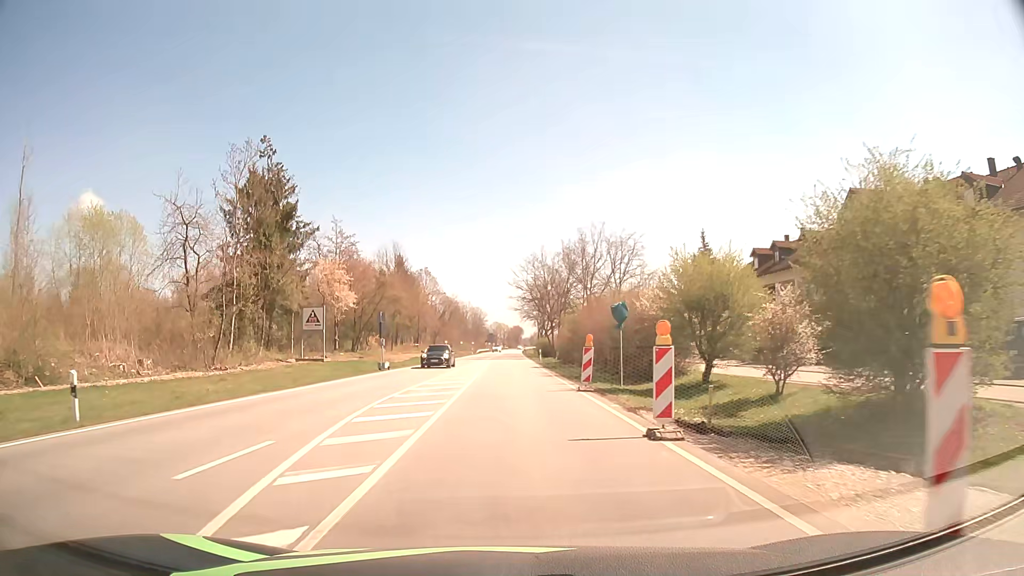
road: secondary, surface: asphalt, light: Day
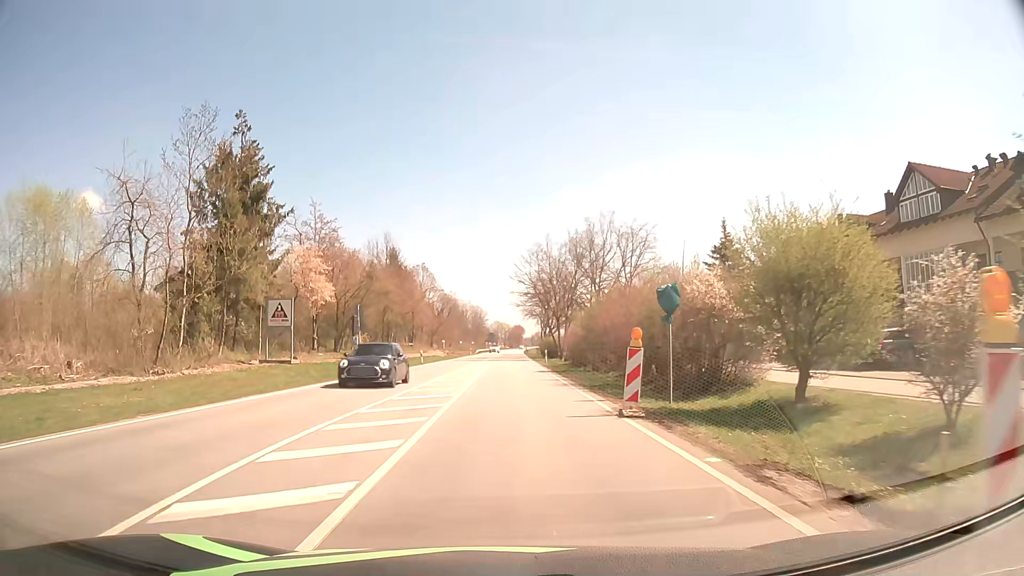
(0.0, +7.2) m; 0°
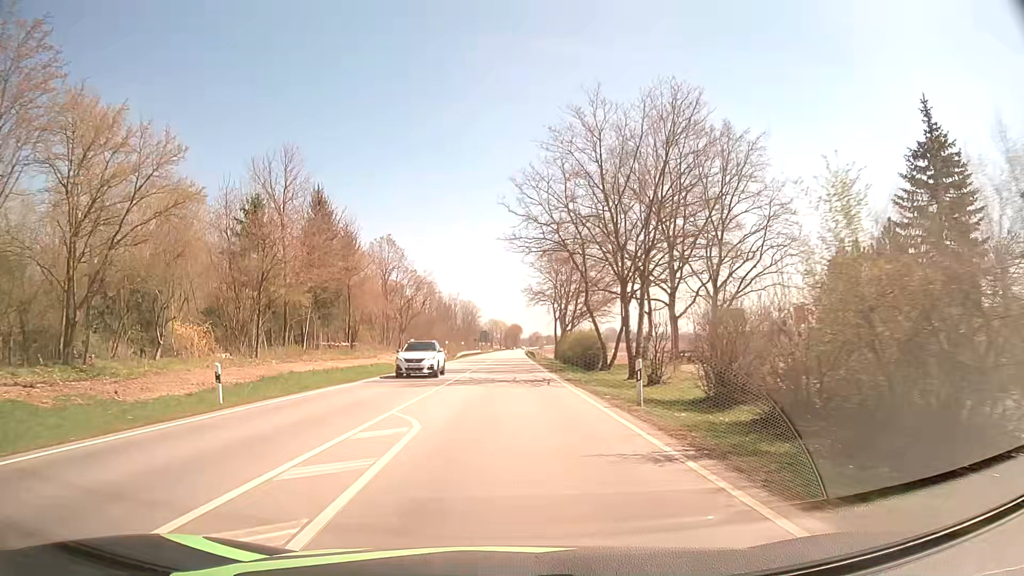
(-0.1, +37.8) m; 0°
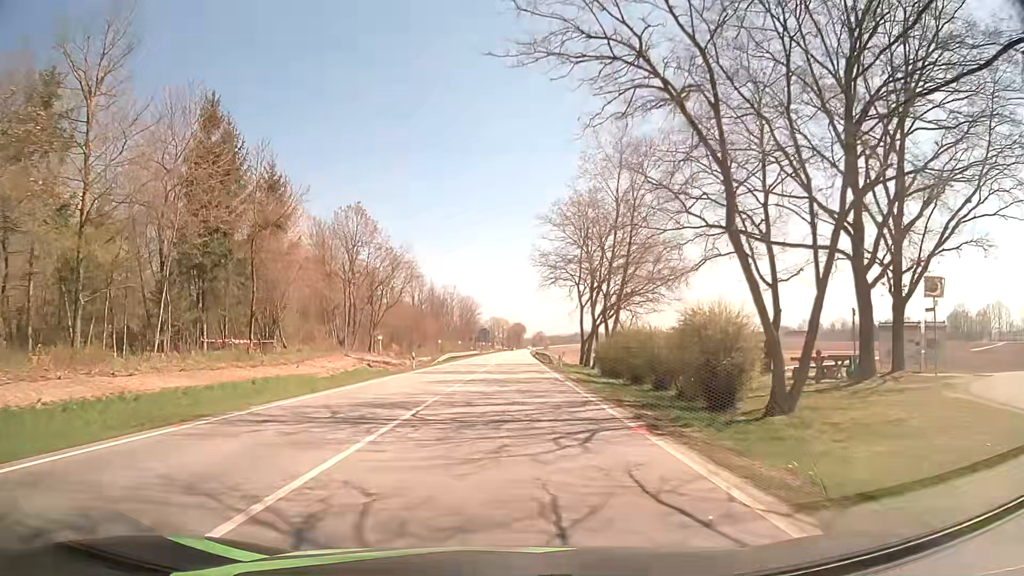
(-0.1, +23.8) m; 0°
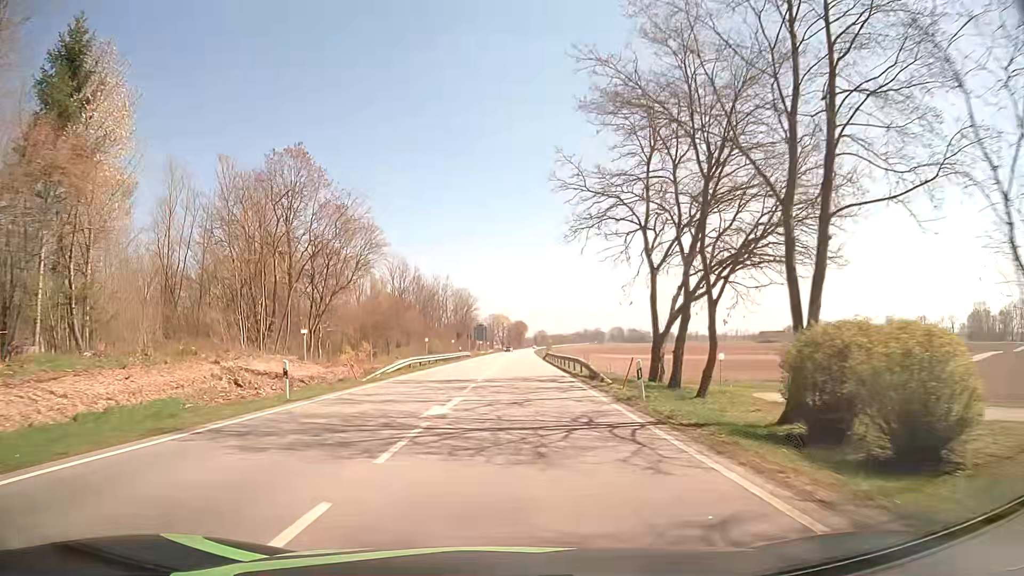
(-0.1, +24.5) m; 0°
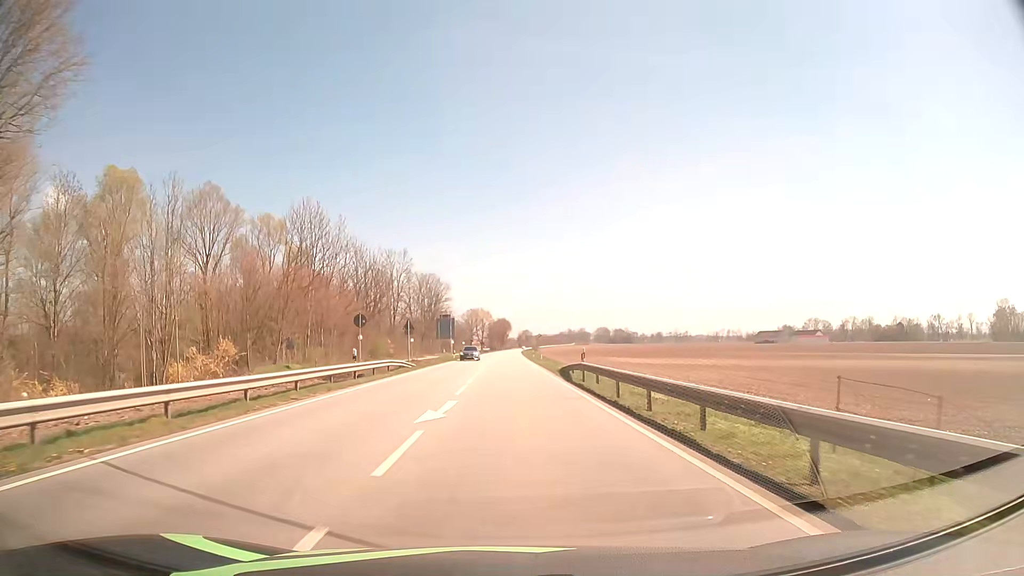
(+0.5, +42.8) m; +1°
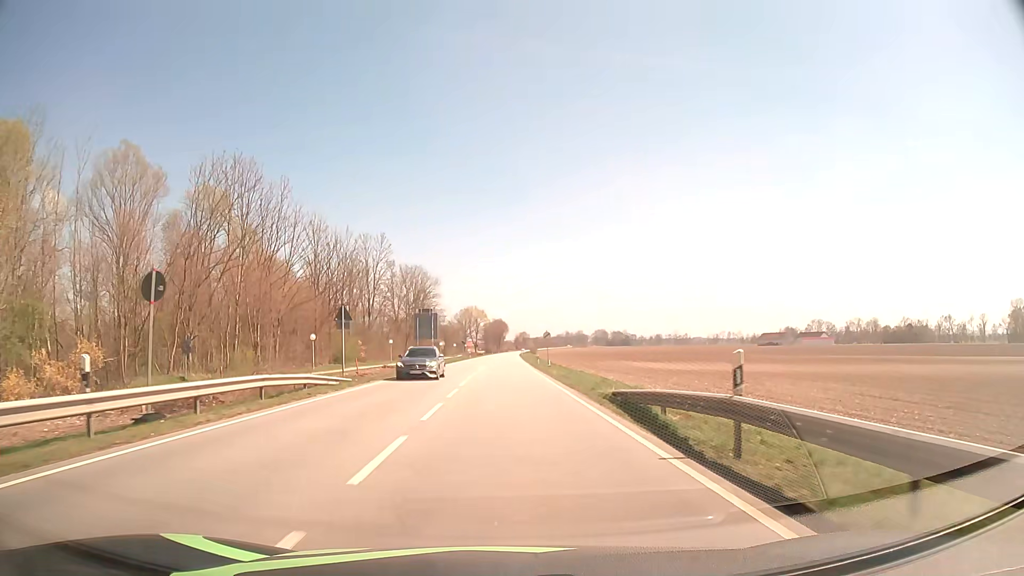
(+0.1, +18.5) m; 0°
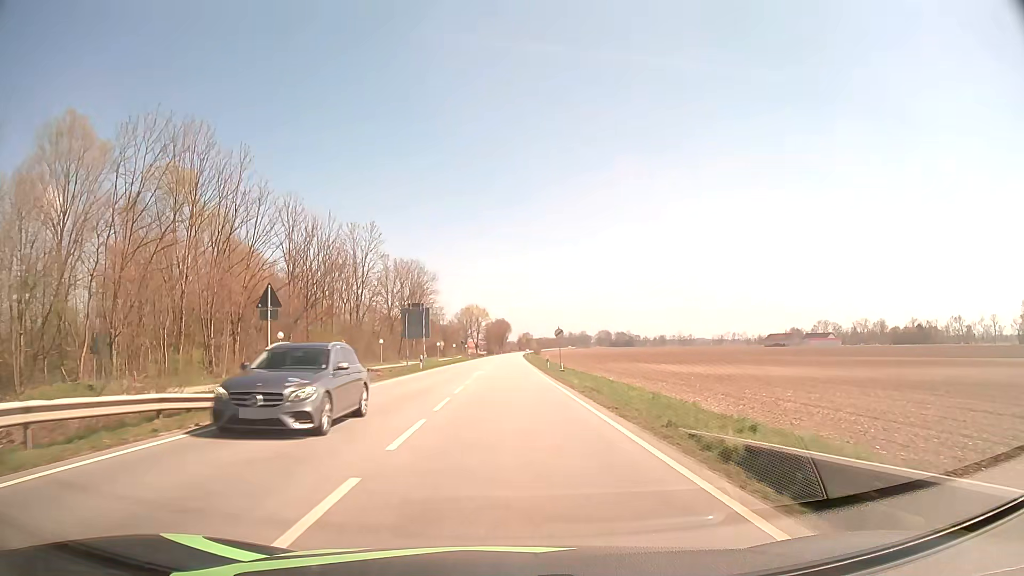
(0.0, +9.8) m; 0°
(0, +10) (0, +20) (0, +30) (0, +40) (0, +50) (0, +60) (0, +70) (0, +80) (0, +90) (0, +100) m
